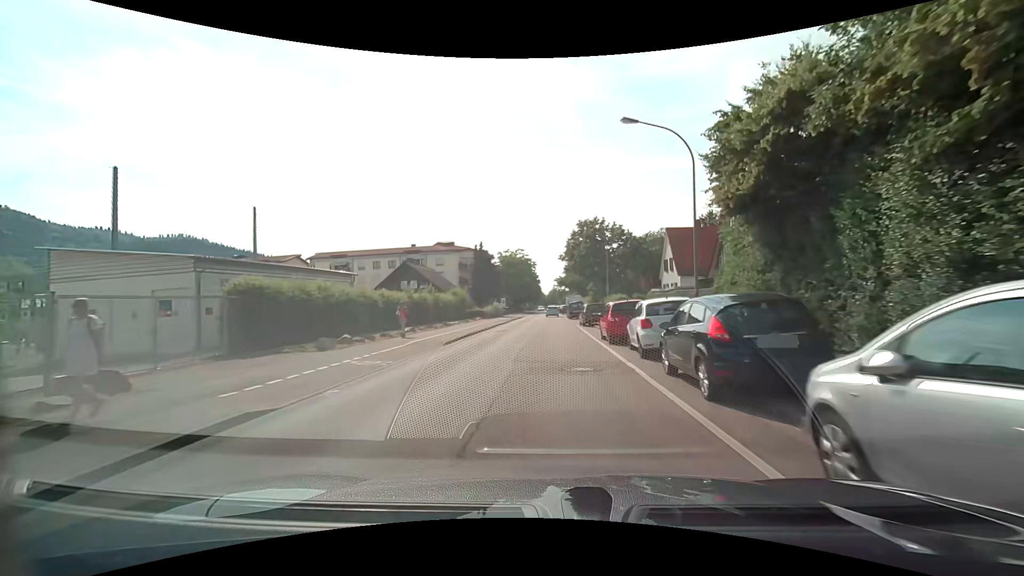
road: tertiary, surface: asphalt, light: Day
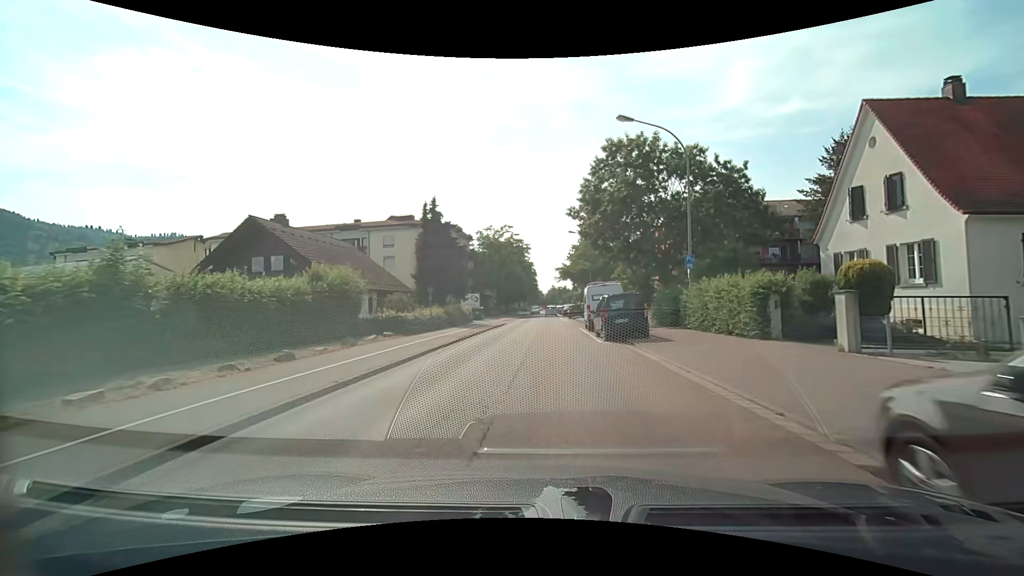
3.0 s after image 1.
(+0.7, +32.3) m; +1°
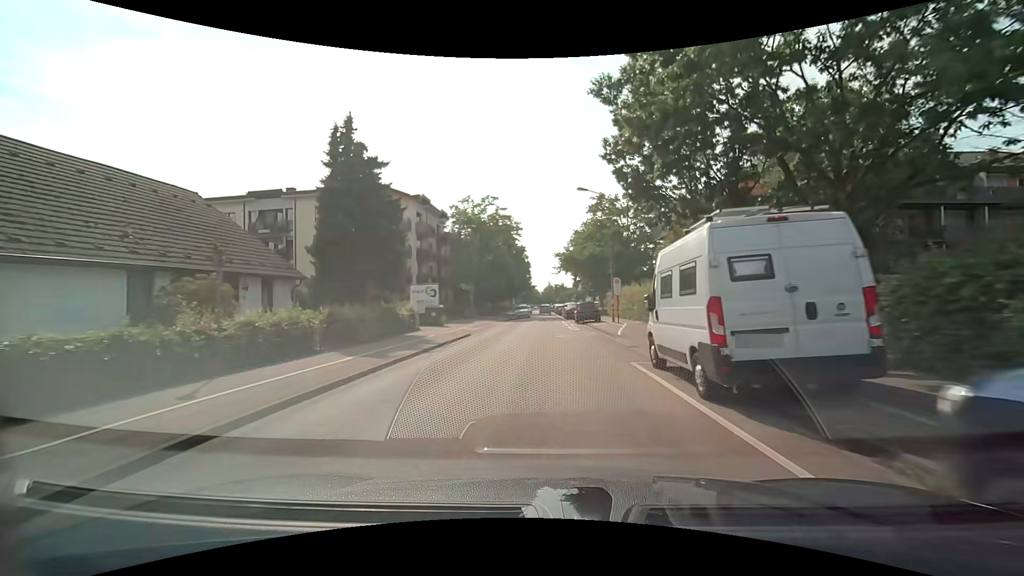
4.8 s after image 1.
(-0.1, +19.9) m; 0°
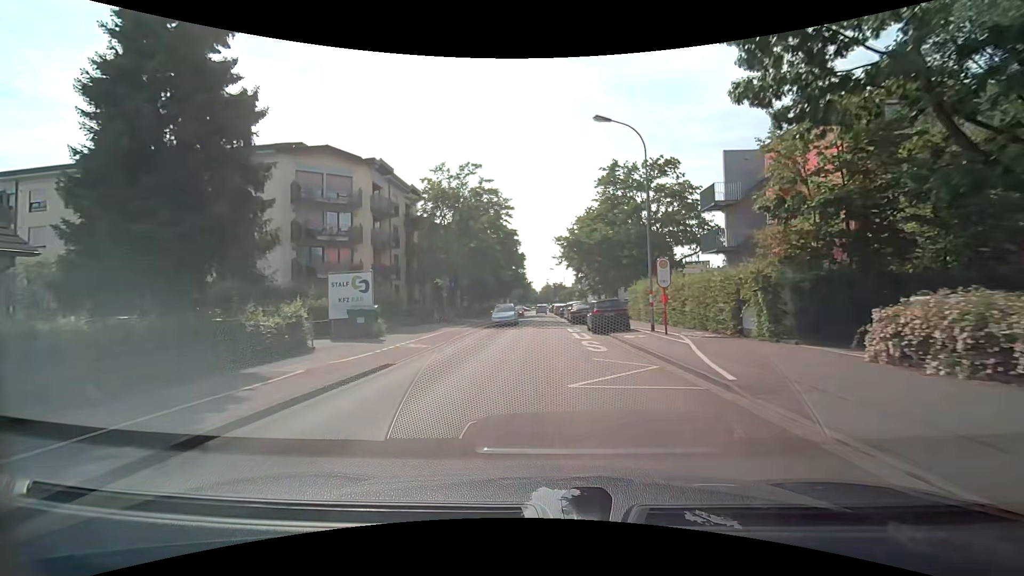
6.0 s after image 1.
(0.0, +13.5) m; 0°
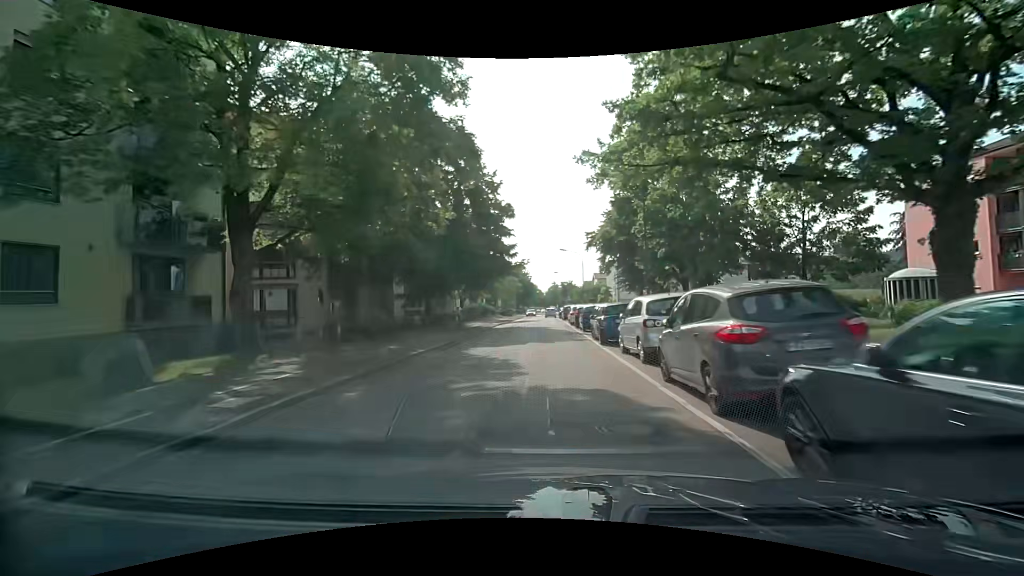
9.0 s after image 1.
(+0.1, +34.5) m; -1°
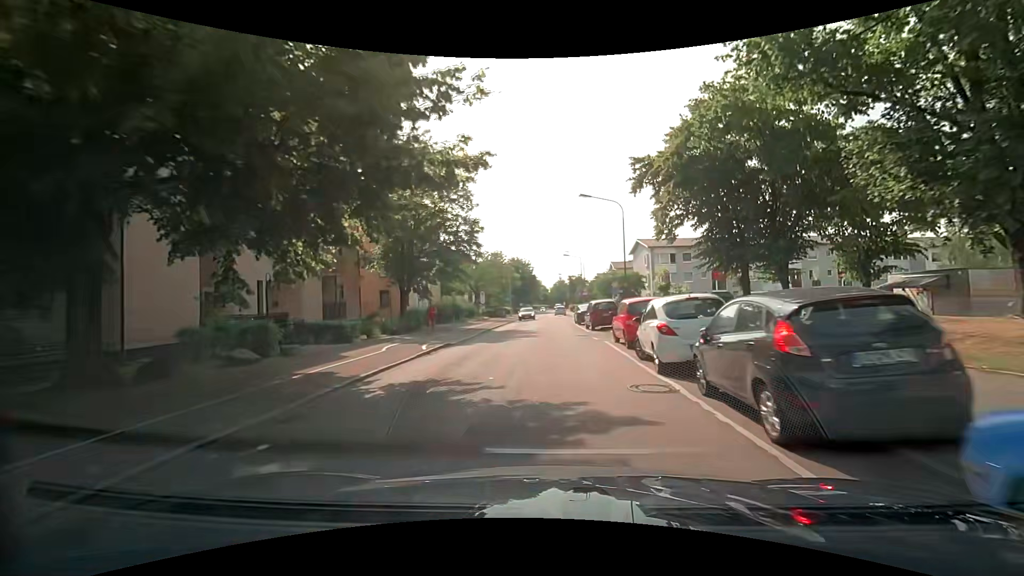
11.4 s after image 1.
(+0.2, +28.0) m; 0°
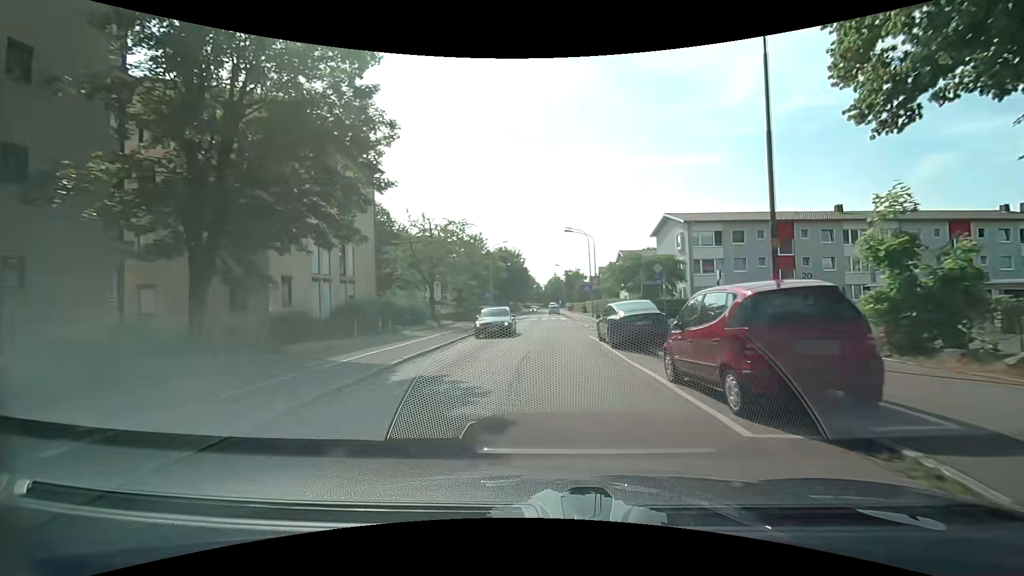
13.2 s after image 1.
(+0.1, +20.6) m; +1°
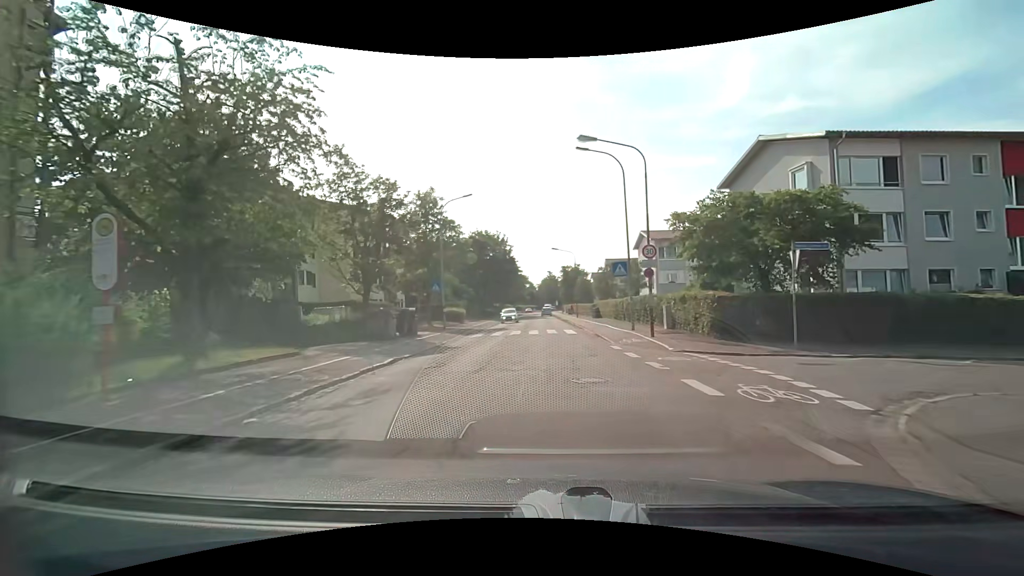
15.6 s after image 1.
(+0.2, +25.6) m; 0°
(0, +10) (0, +20) (0, +30) (0, +40) (0, +50) (0, +60) (-1, +70) (-1, +80) (-1, +90) (-1, +100) m
